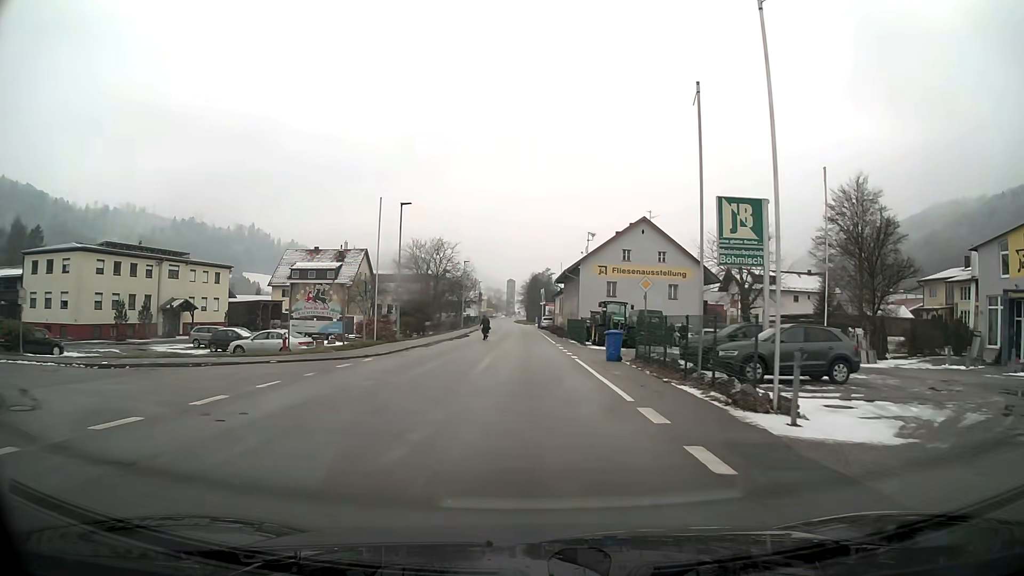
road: primary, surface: asphalt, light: Day
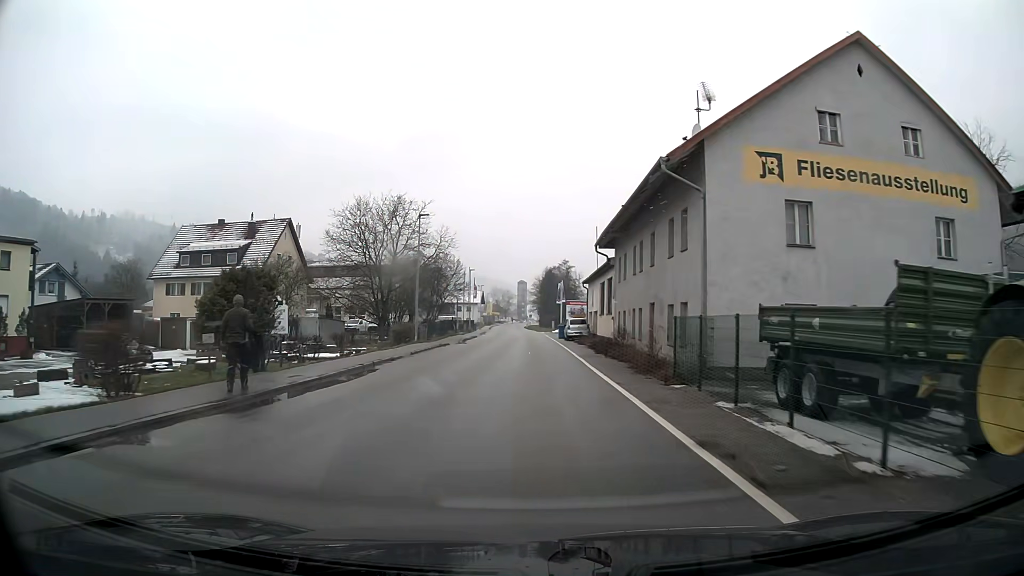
(-0.3, +37.2) m; -1°
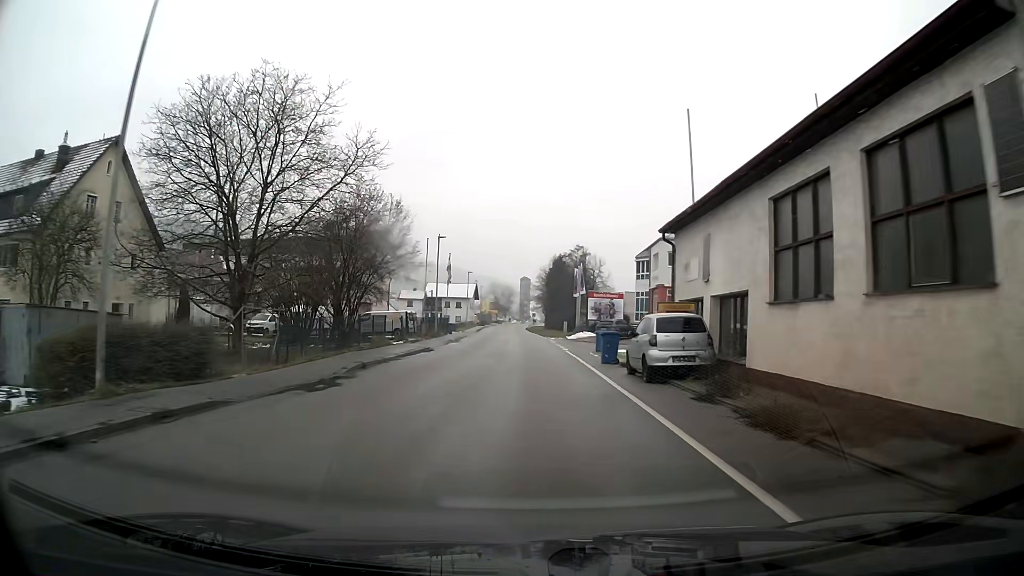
(-0.1, +31.1) m; 0°
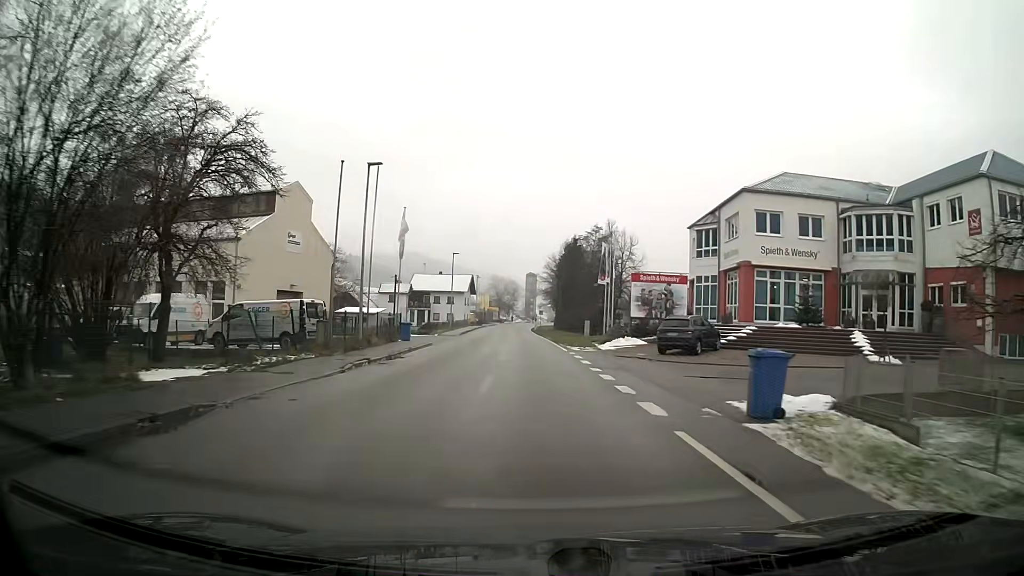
(-0.2, +23.8) m; -1°
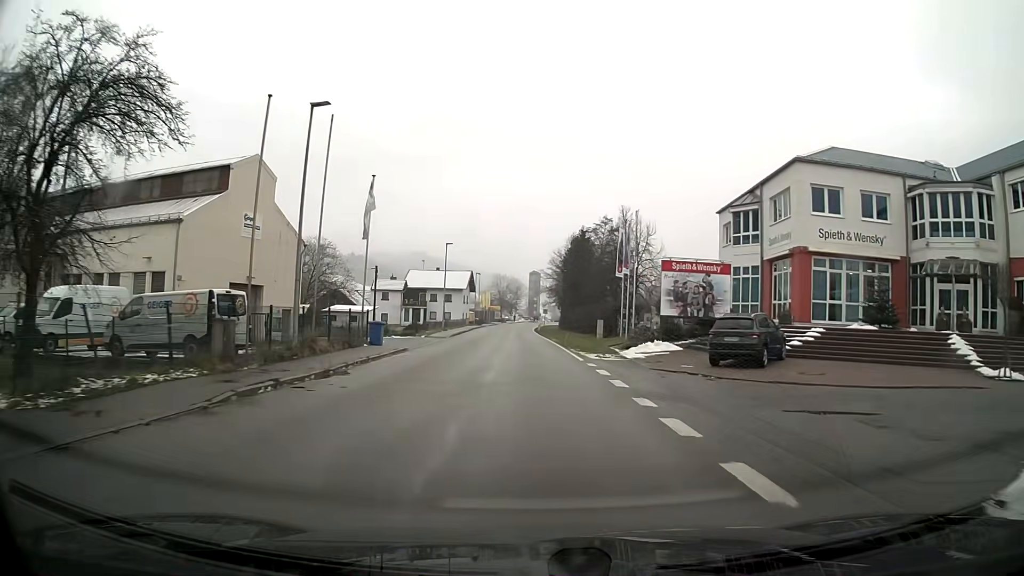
(0.0, +8.0) m; 0°
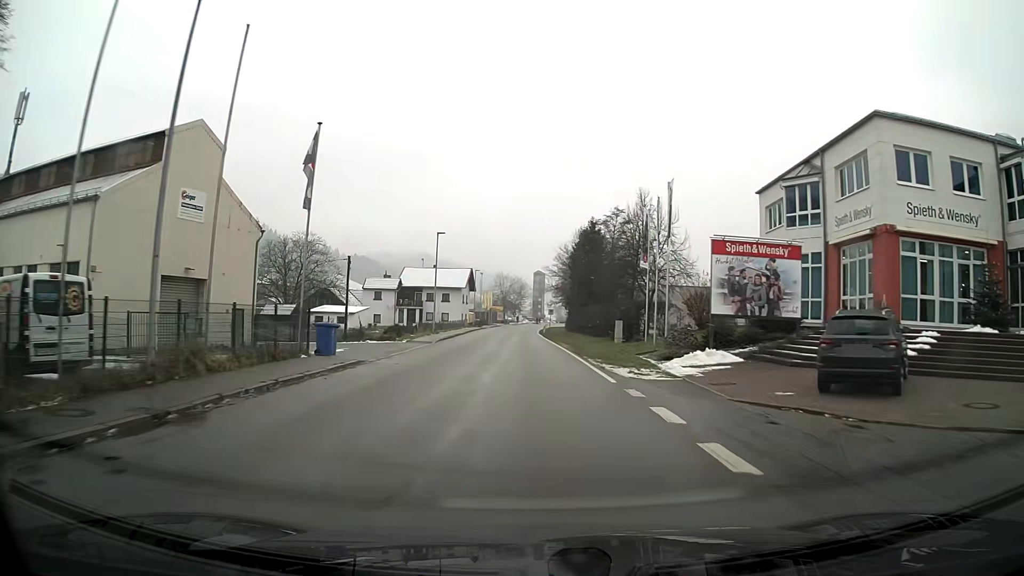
(0.0, +8.1) m; 0°
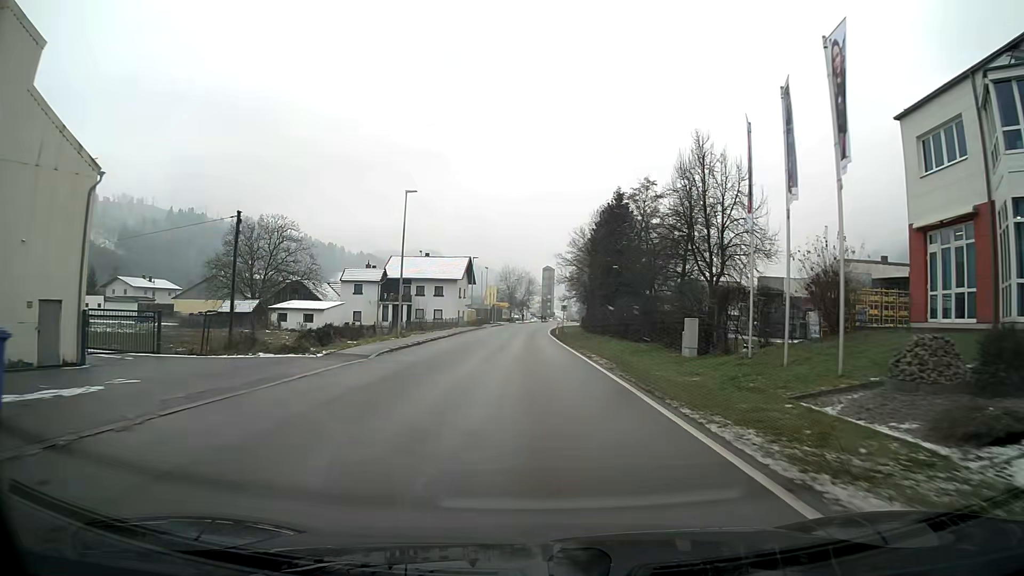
(-0.1, +16.2) m; 0°
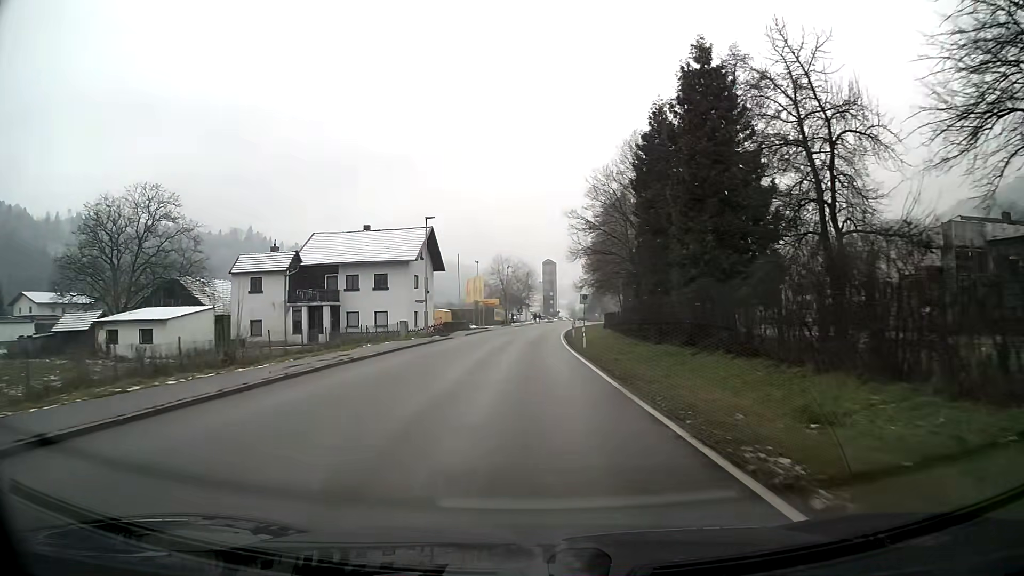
(0.0, +32.1) m; 0°
(0, +10) (0, +20) (0, +30) (+1, +40) (+1, +50) (+1, +60) (+2, +70) (+3, +80) (+4, +90) (+5, +100) m
